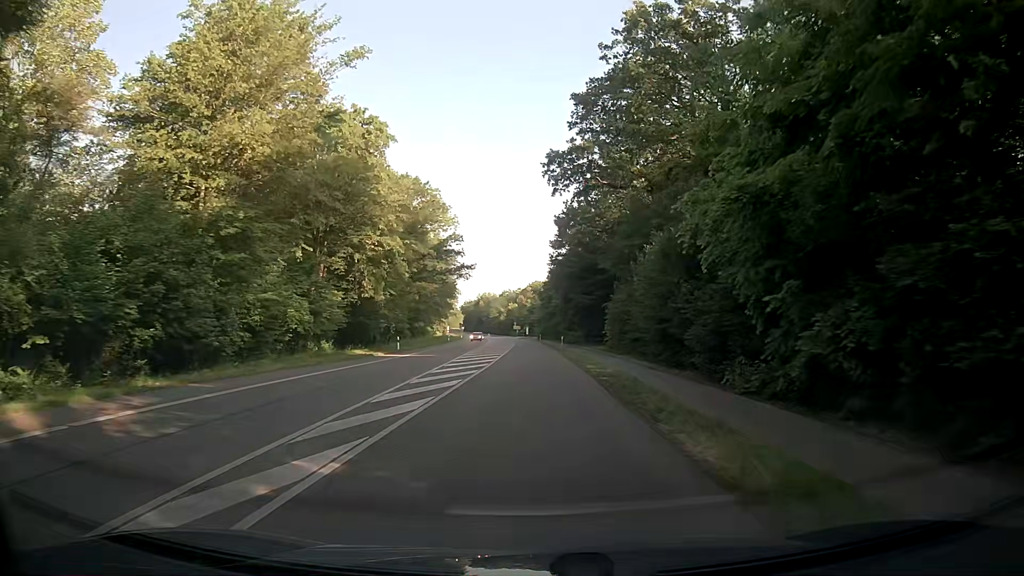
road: secondary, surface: asphalt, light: Day
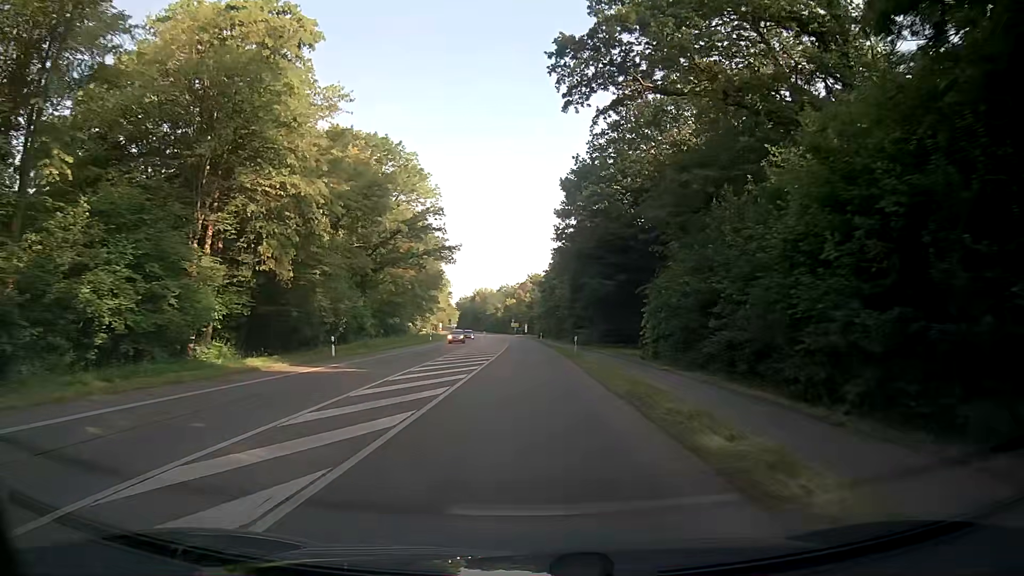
(0.0, +17.9) m; 0°
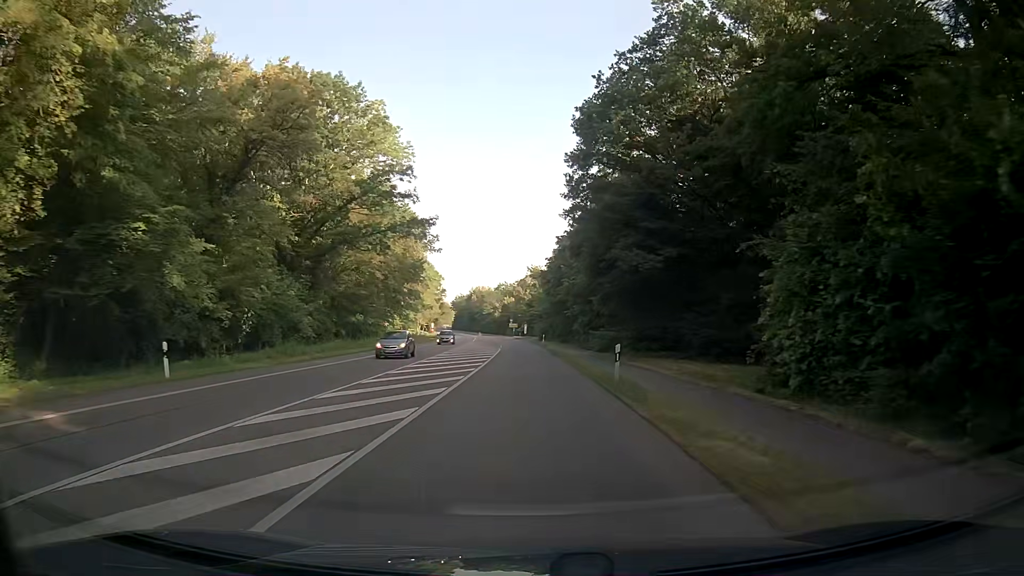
(-0.1, +17.8) m; 0°
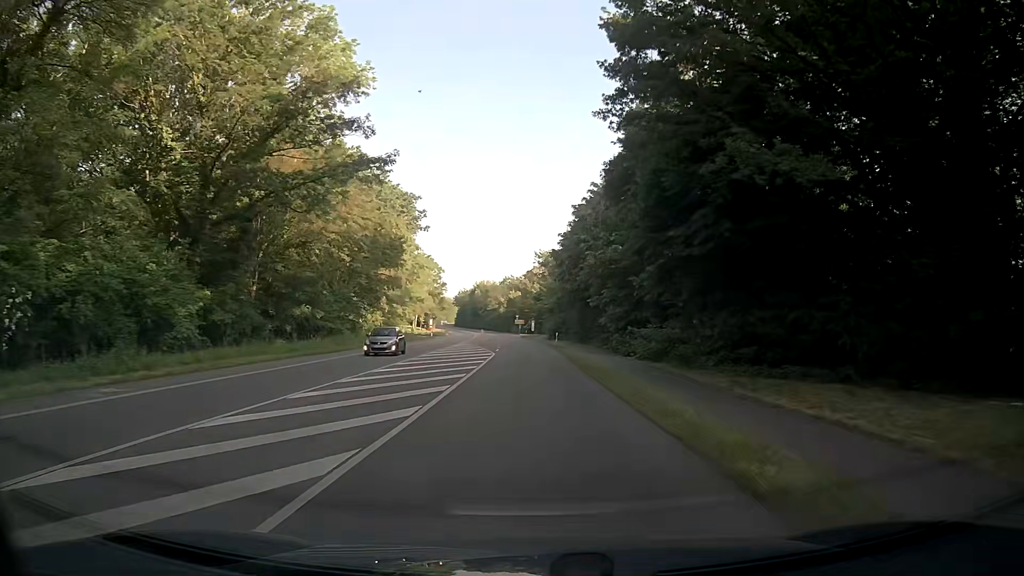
(-0.1, +17.8) m; 0°
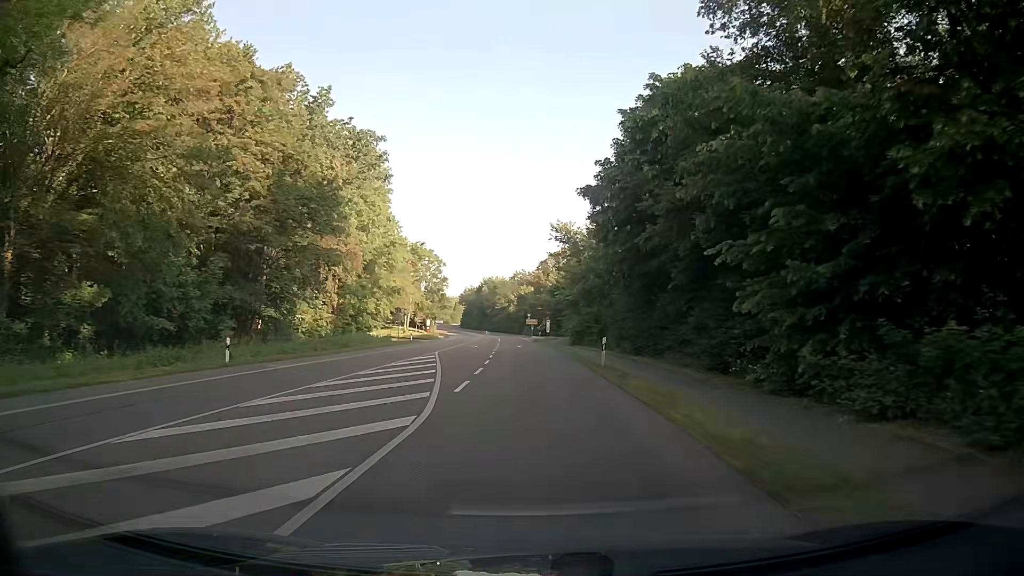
(-0.4, +26.6) m; -1°
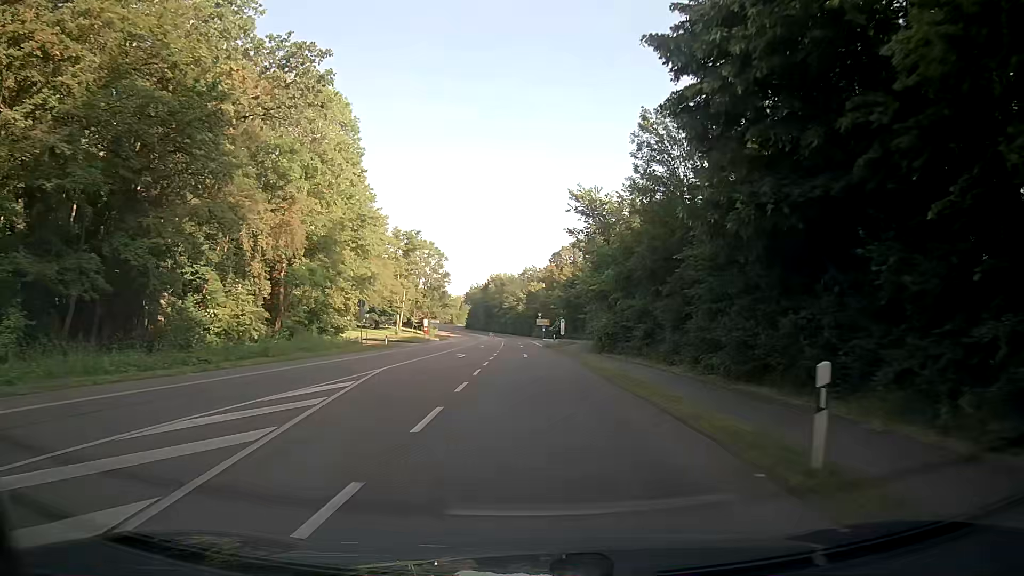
(-0.3, +17.7) m; -2°
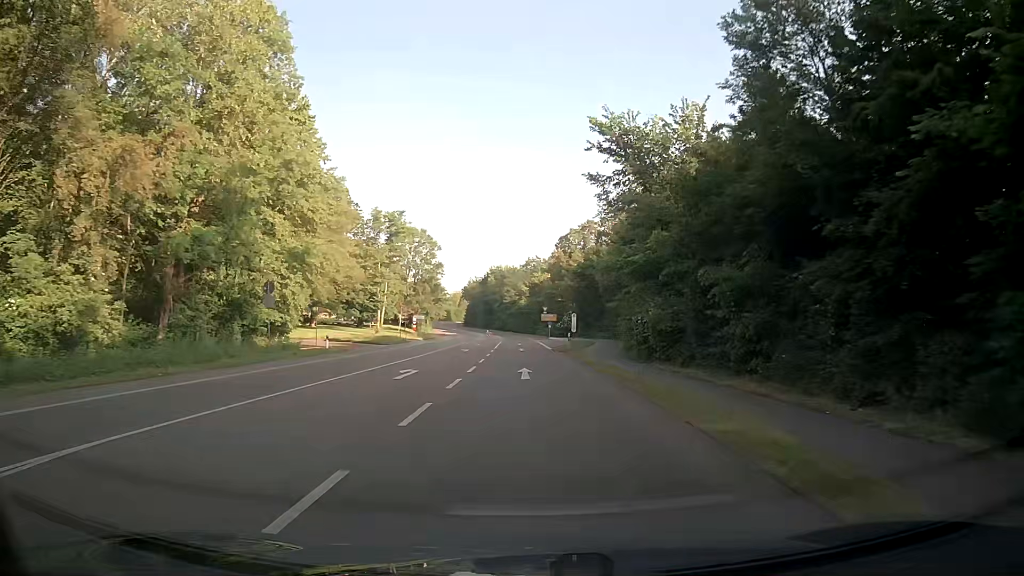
(0.0, +17.7) m; 0°
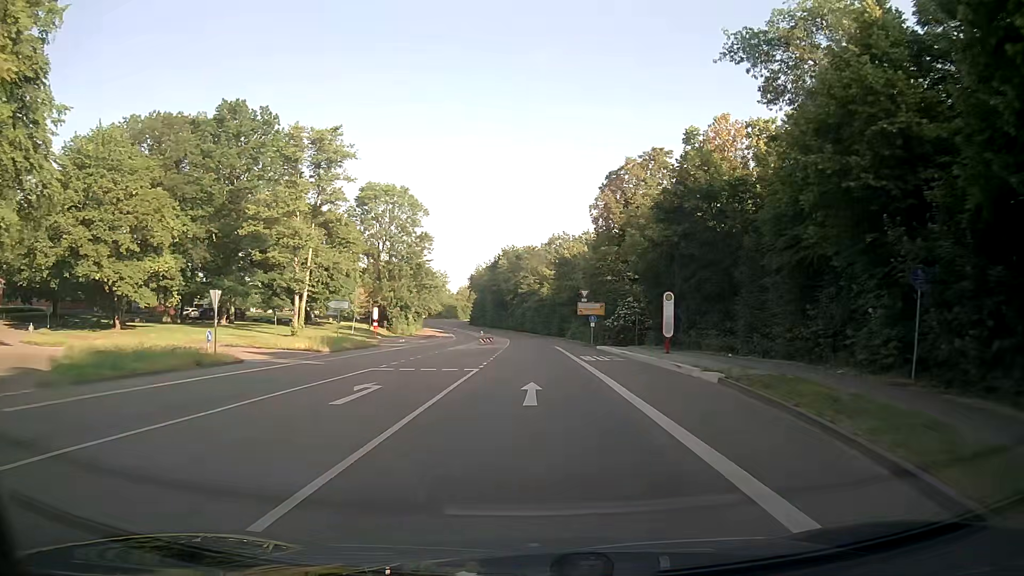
(-0.6, +43.8) m; -2°
(0, +10) (0, +20) (0, +30) (0, +40) (0, +50) (0, +60) (-1, +70) (-1, +80) (-2, +90) (-3, +100) m
